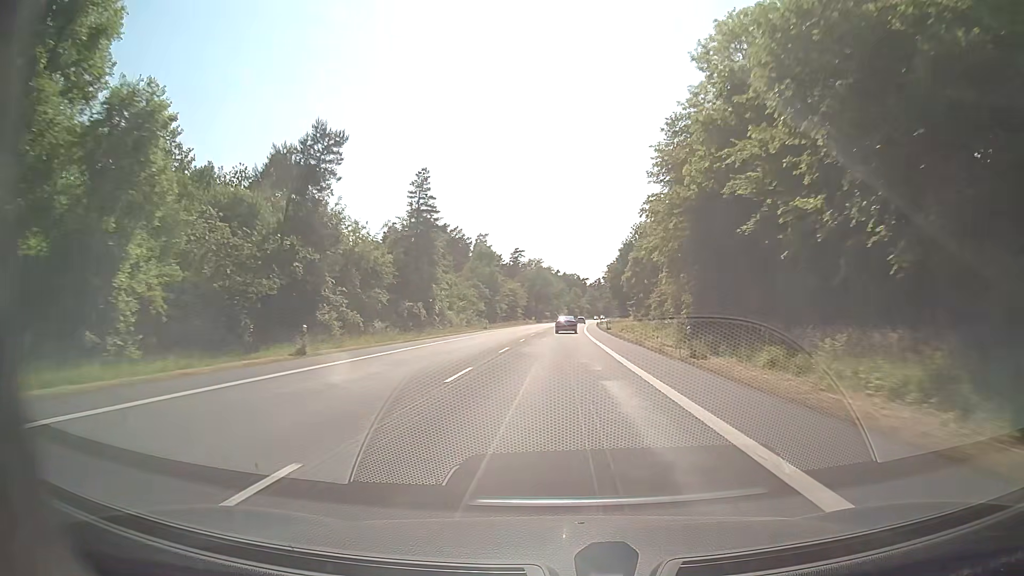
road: secondary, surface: asphalt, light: Day
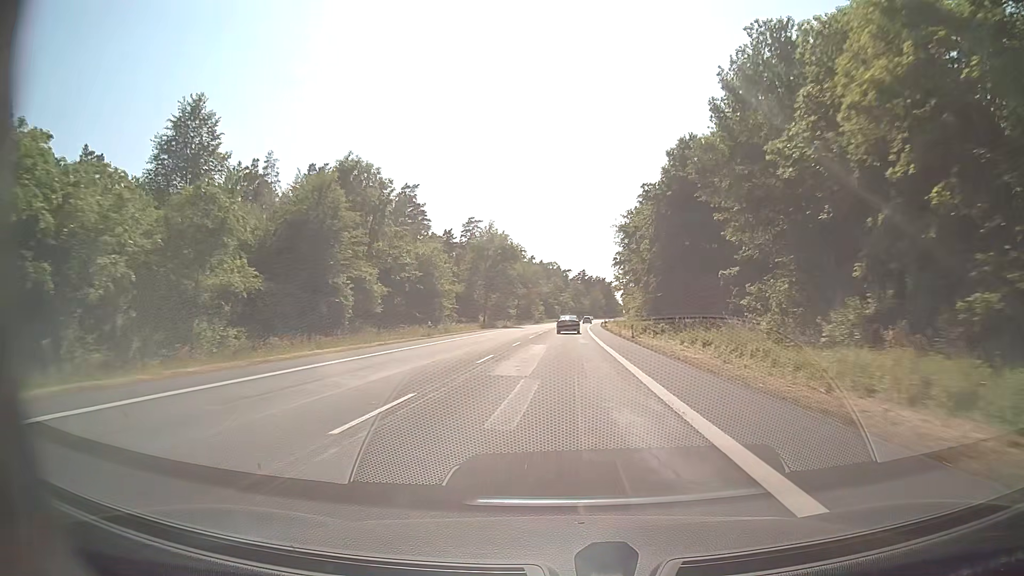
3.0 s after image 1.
(+1.3, +79.0) m; +2°
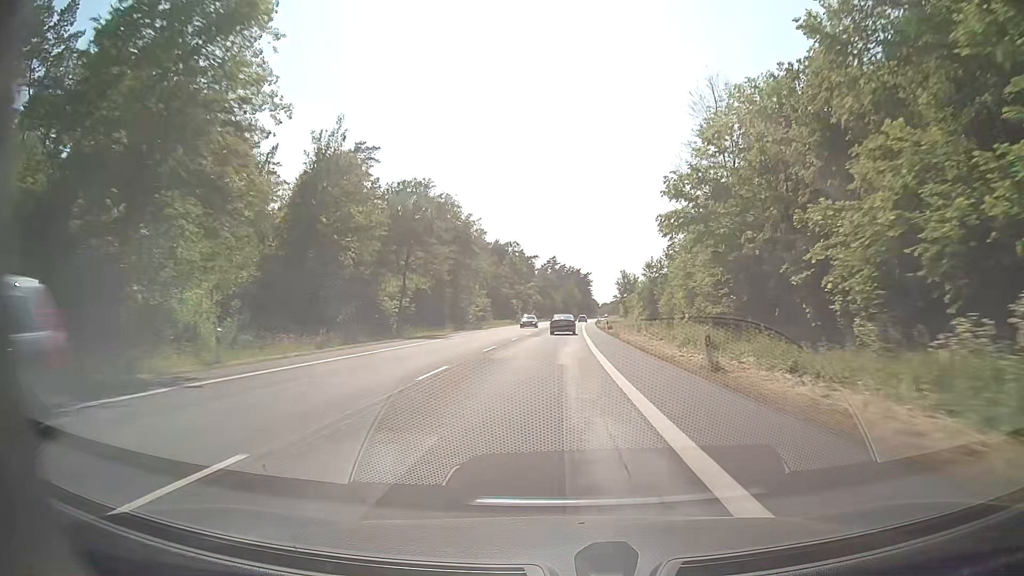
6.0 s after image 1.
(+2.1, +78.1) m; +3°
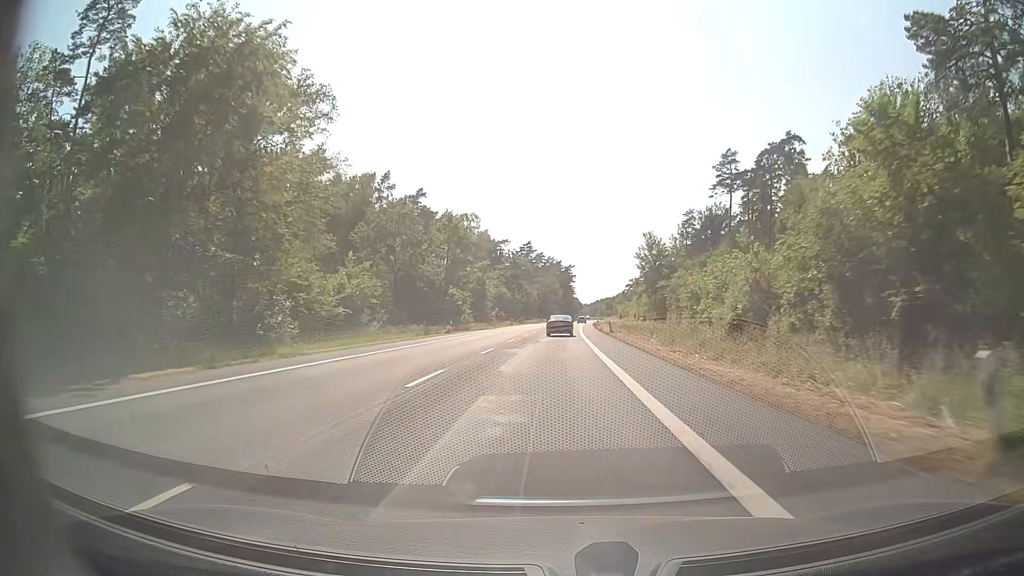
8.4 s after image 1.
(+0.8, +60.5) m; +2°
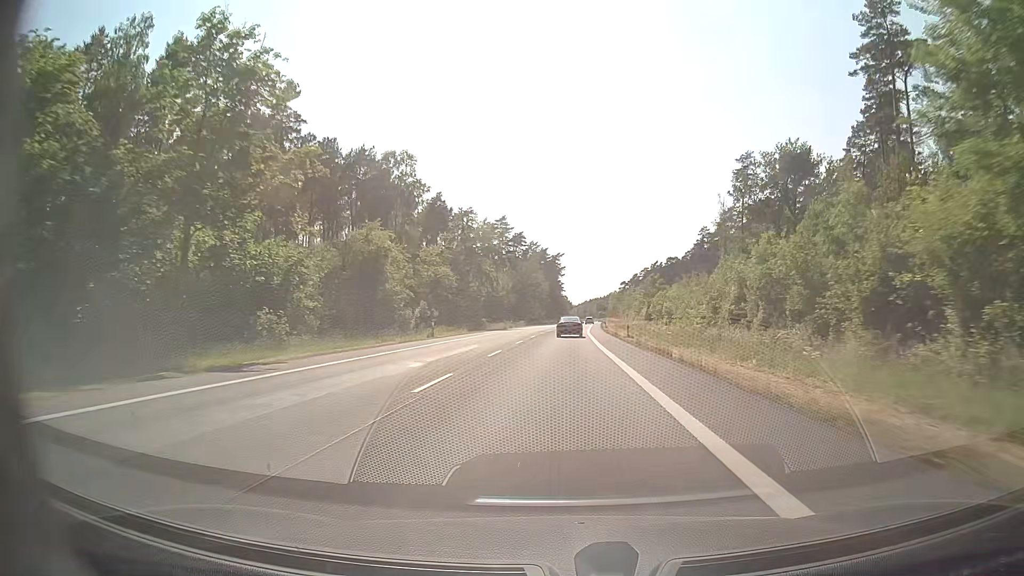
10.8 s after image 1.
(+0.2, +60.0) m; +1°
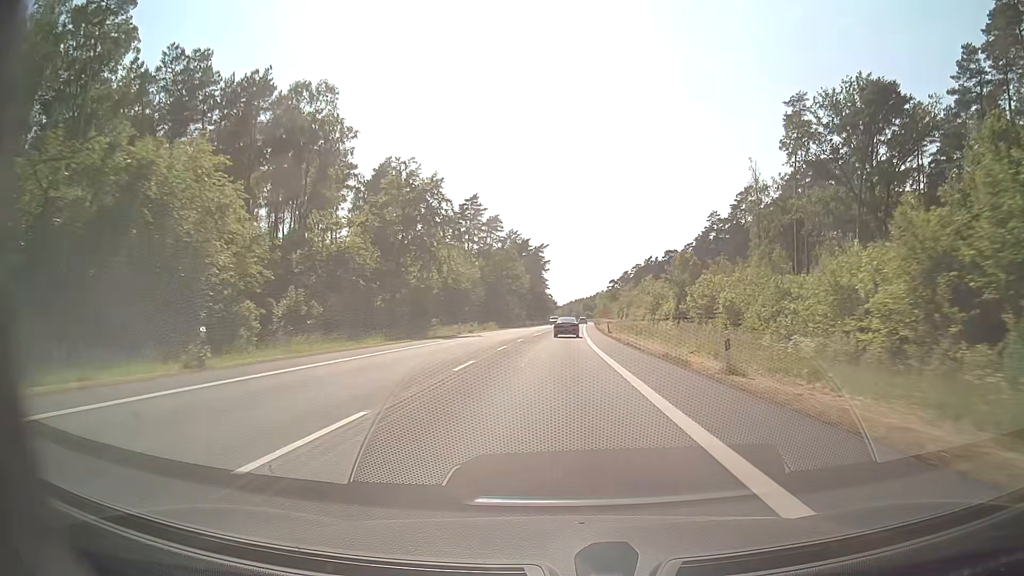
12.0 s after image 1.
(+0.3, +30.3) m; +1°
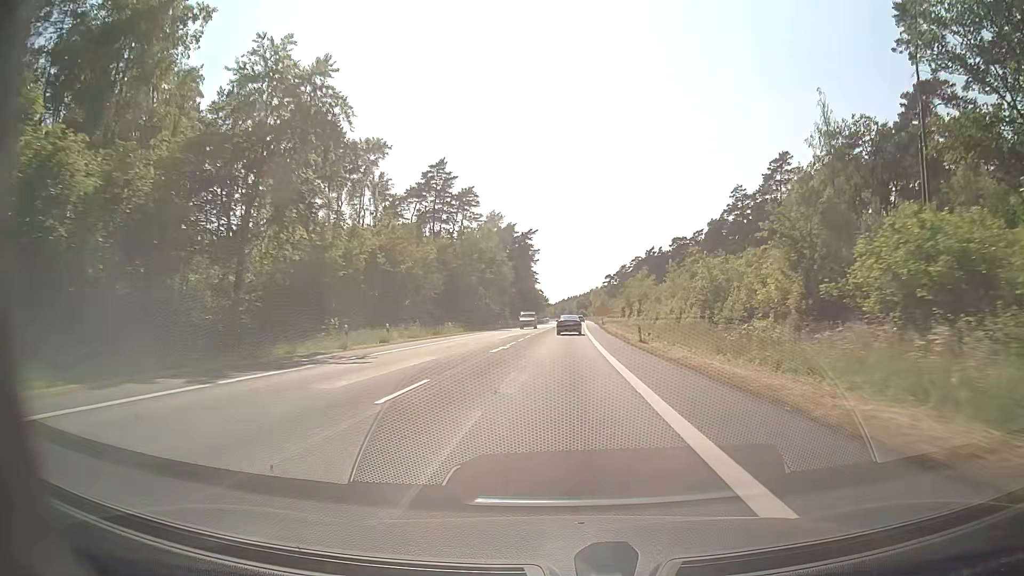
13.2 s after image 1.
(+0.3, +30.8) m; +1°
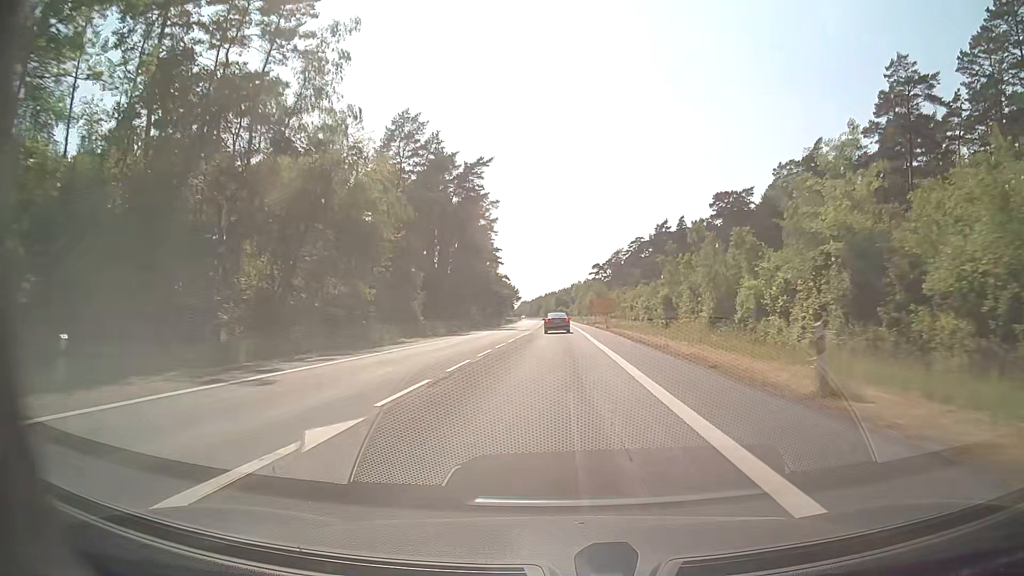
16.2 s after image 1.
(+0.9, +76.1) m; +1°
(0, +10) (0, +20) (0, +30) (0, +40) (0, +50) (0, +60) (0, +70) (0, +80) (0, +90) (0, +100) m
